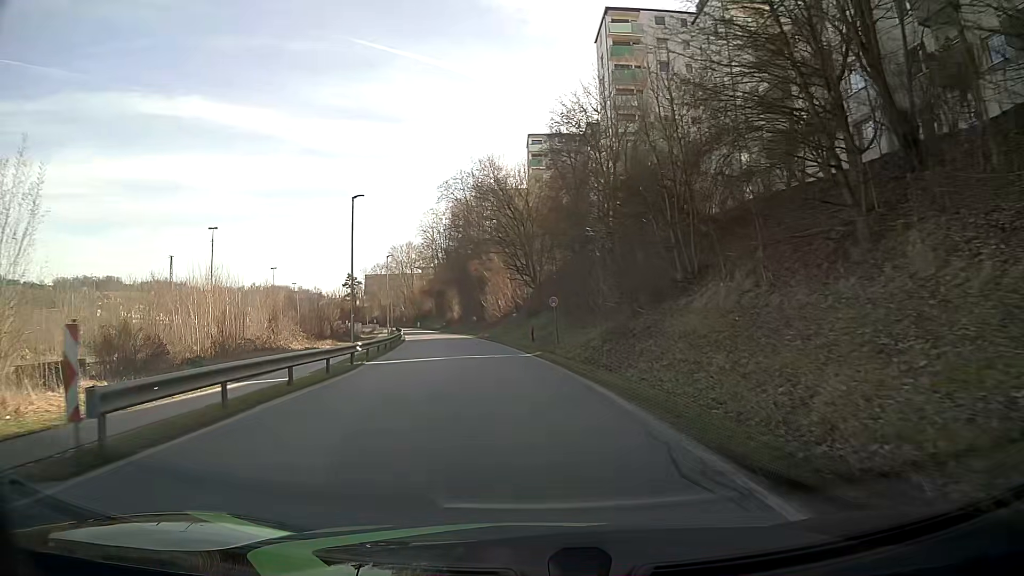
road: residential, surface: asphalt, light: Day
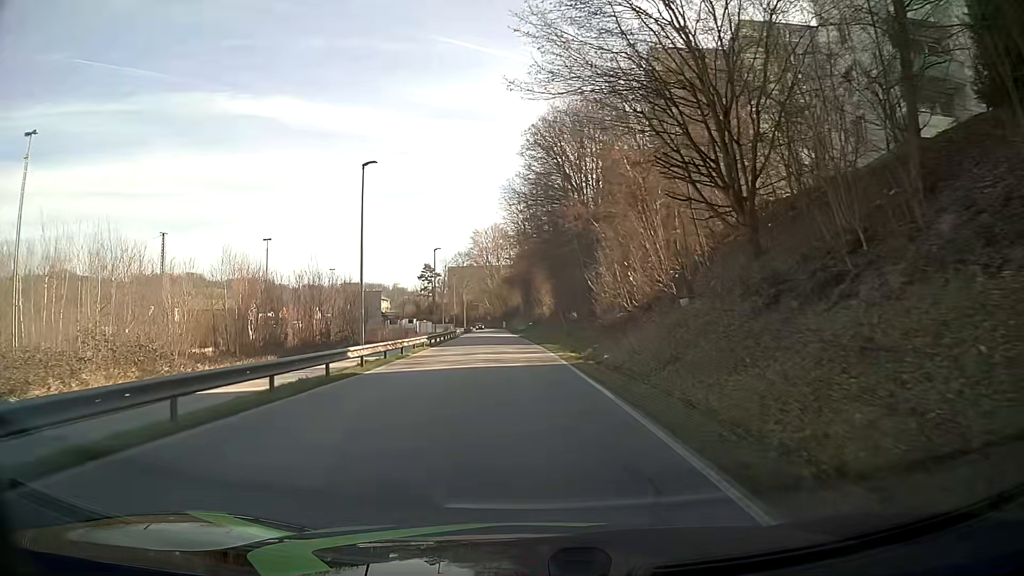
(-3.1, +38.7) m; -8°
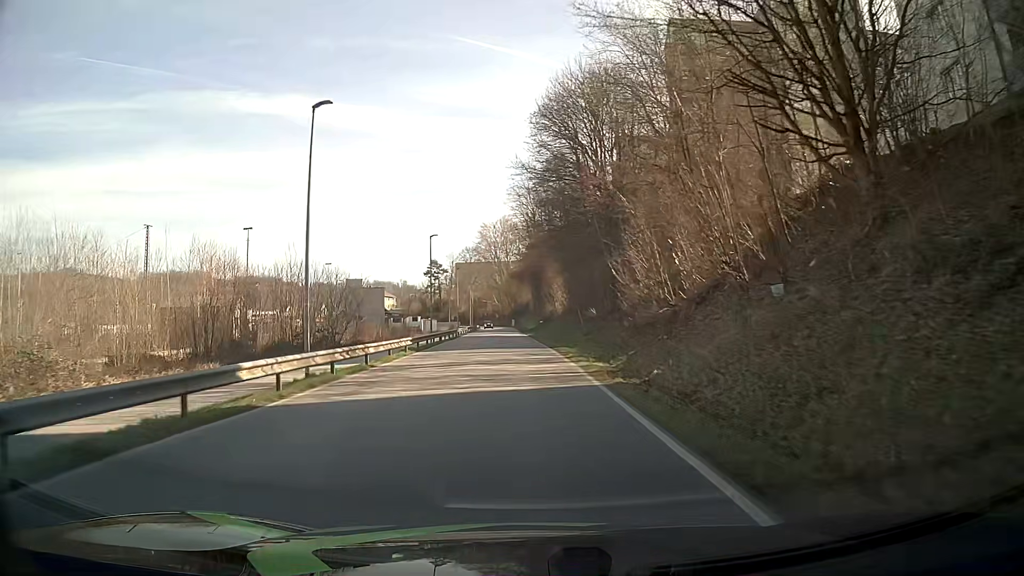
(-0.1, +7.8) m; -1°
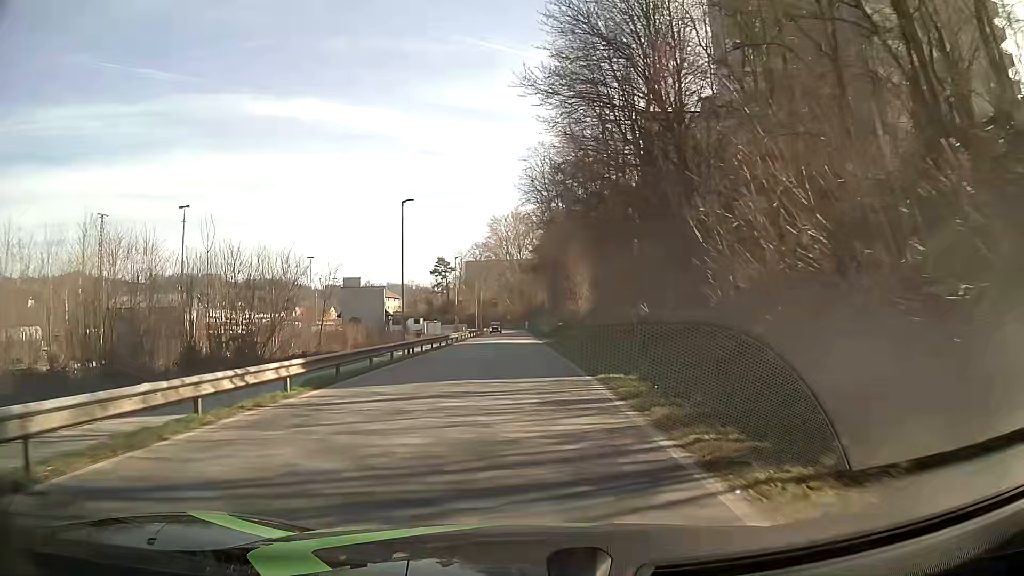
(-0.2, +15.8) m; -2°
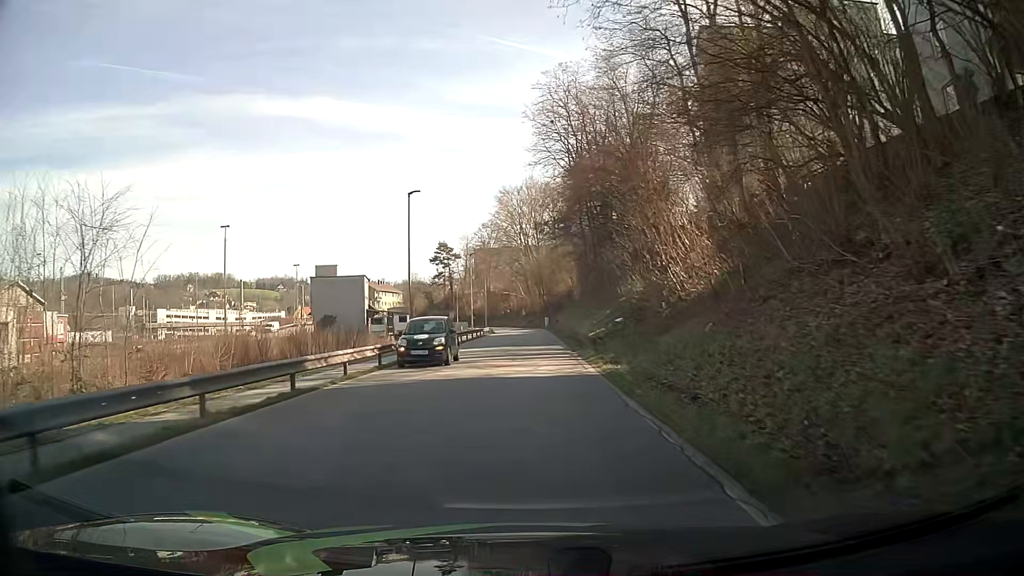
(-0.6, +32.0) m; -2°
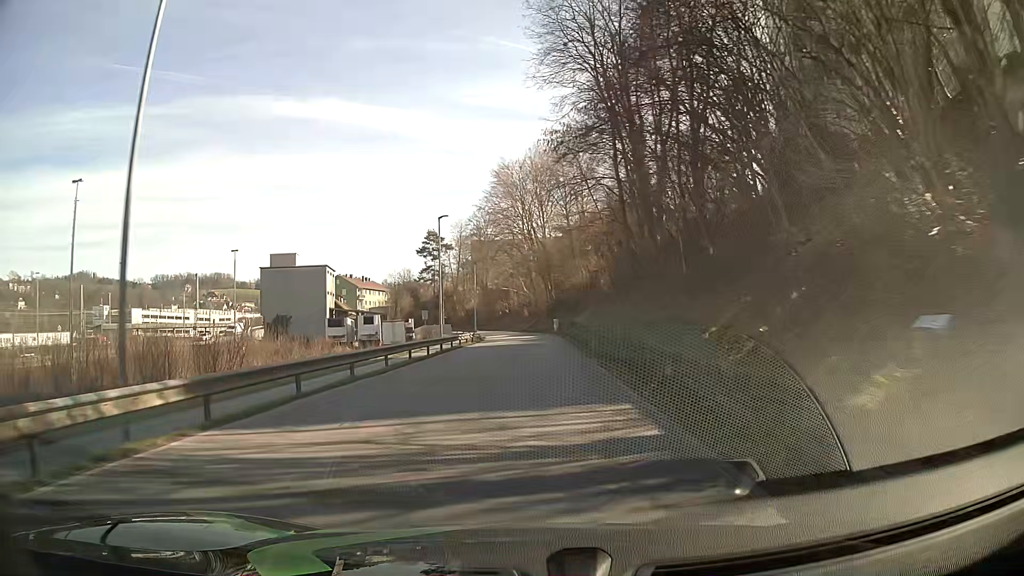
(0.0, +24.3) m; 0°
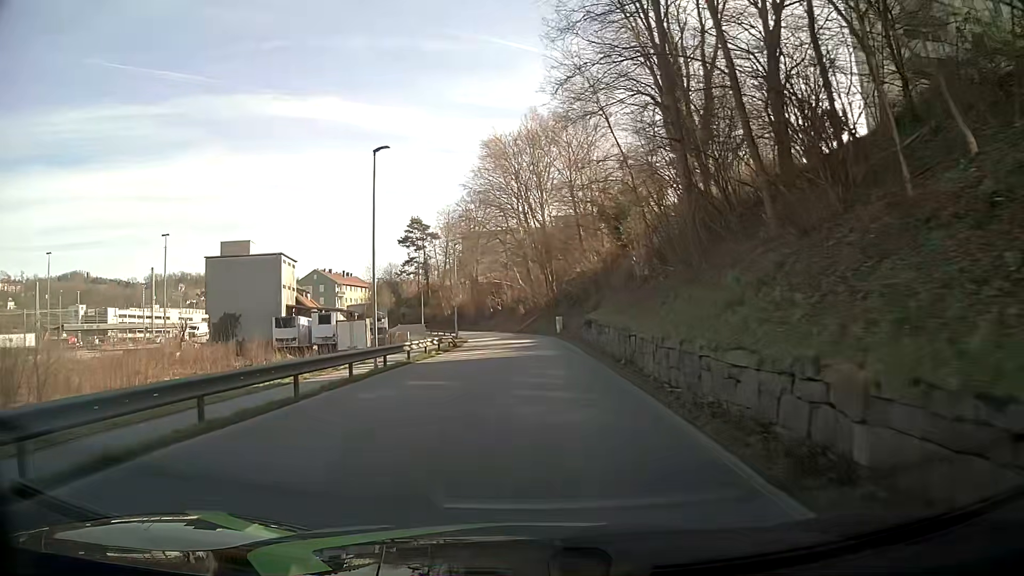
(+0.1, +16.3) m; 0°
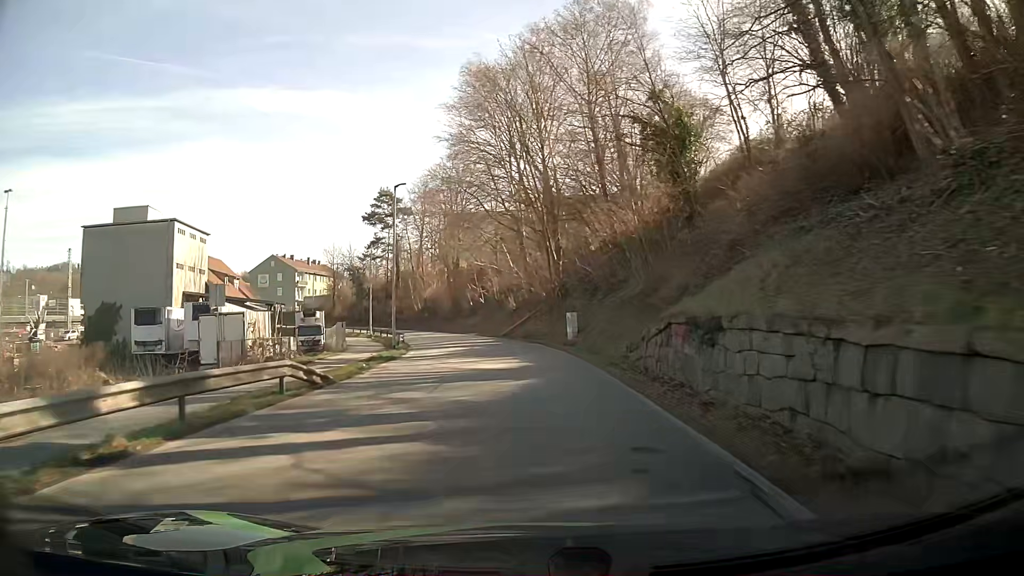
(0.0, +24.5) m; 0°
